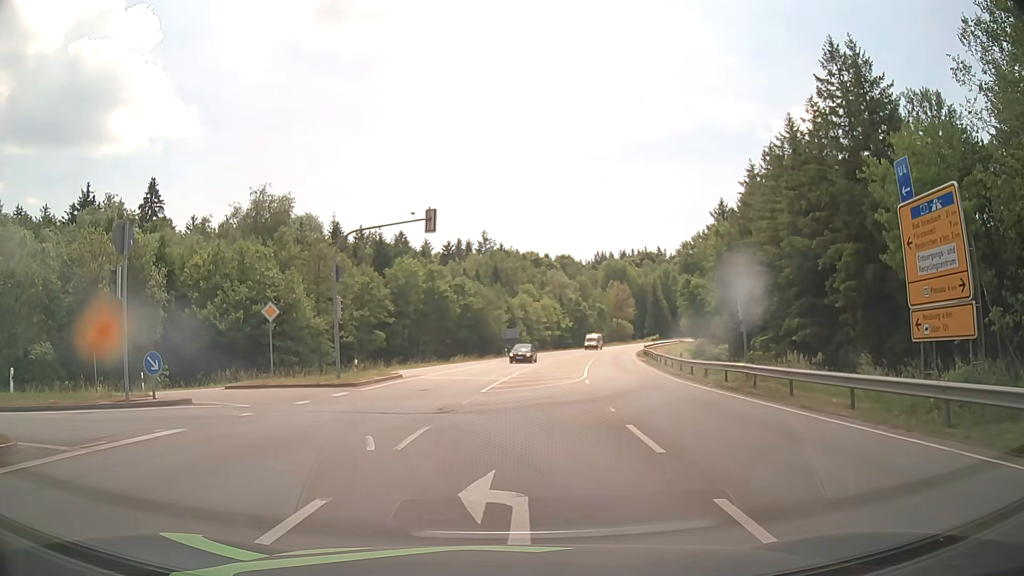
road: secondary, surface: asphalt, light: Day
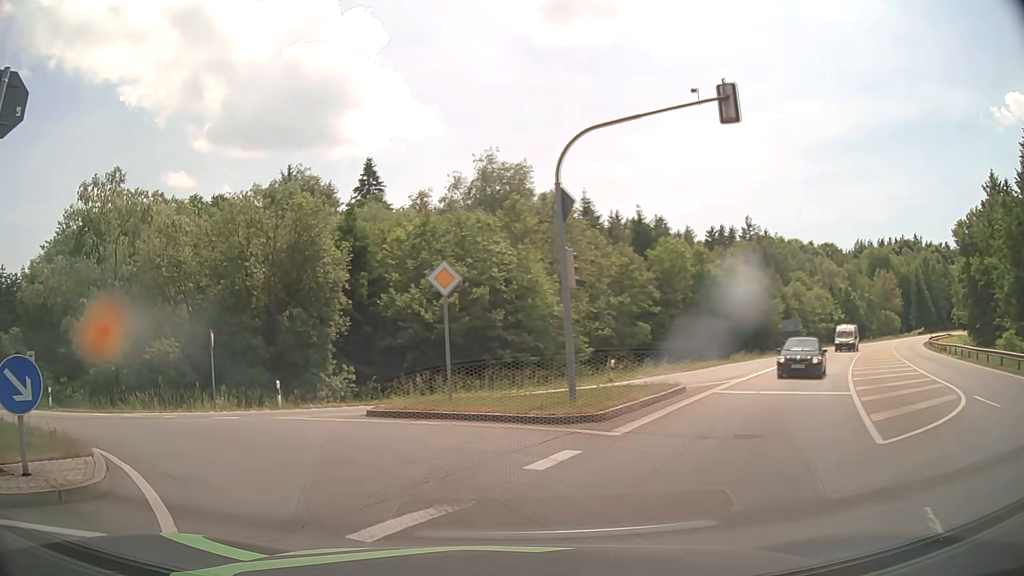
(-1.7, +12.6) m; -23°
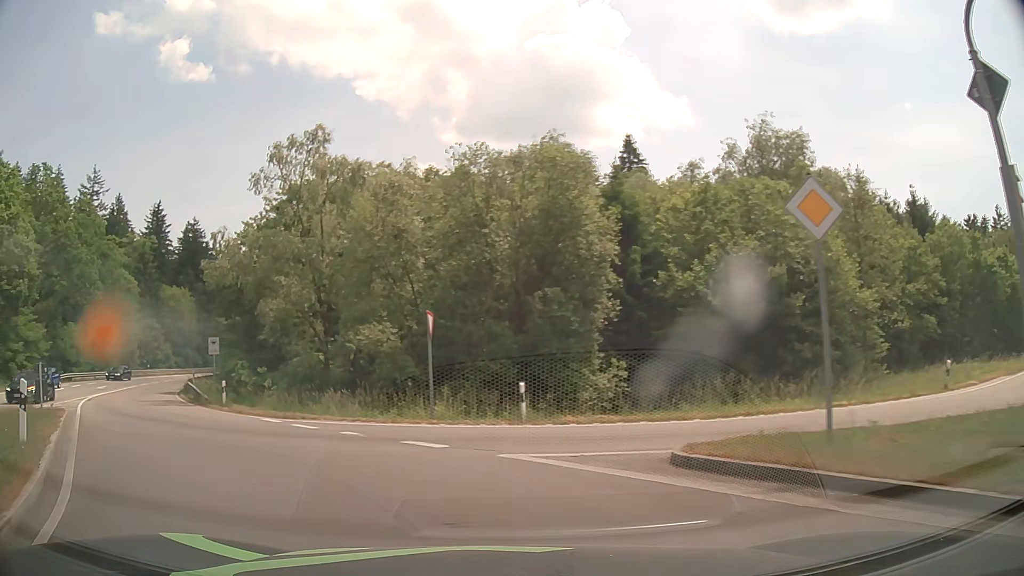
(-1.3, +7.2) m; -22°
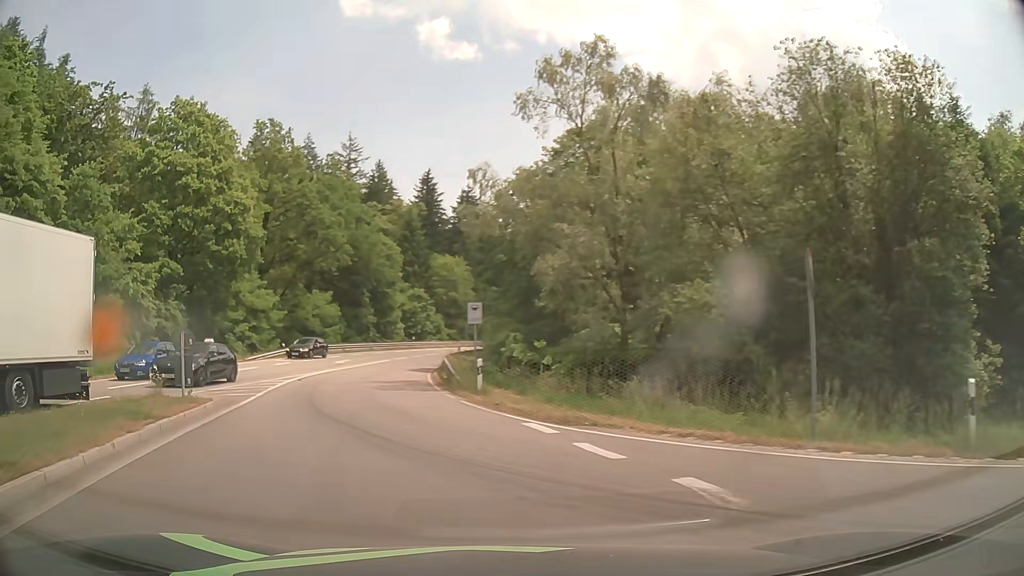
(-1.7, +7.8) m; -24°
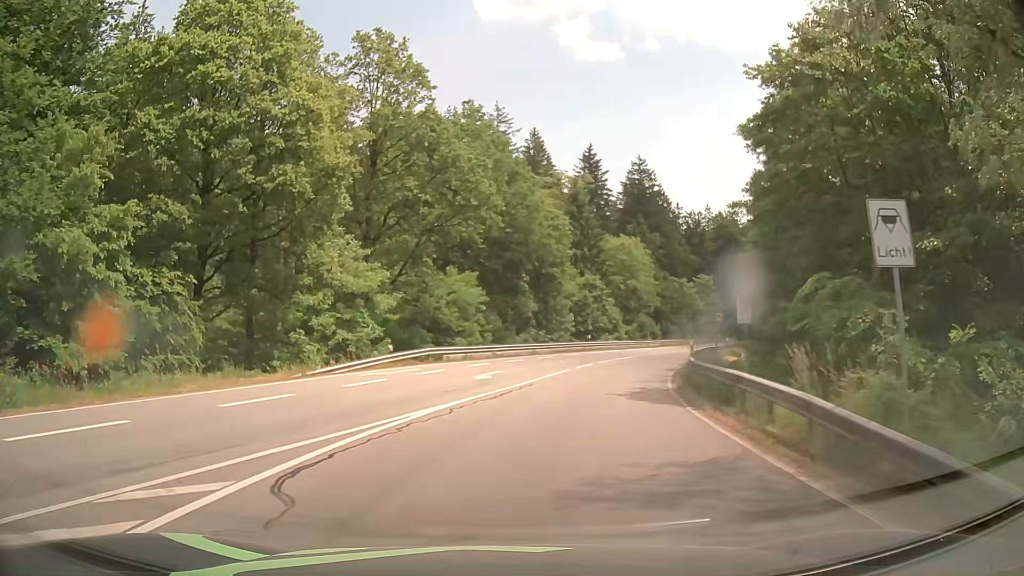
(-4.2, +19.7) m; -13°
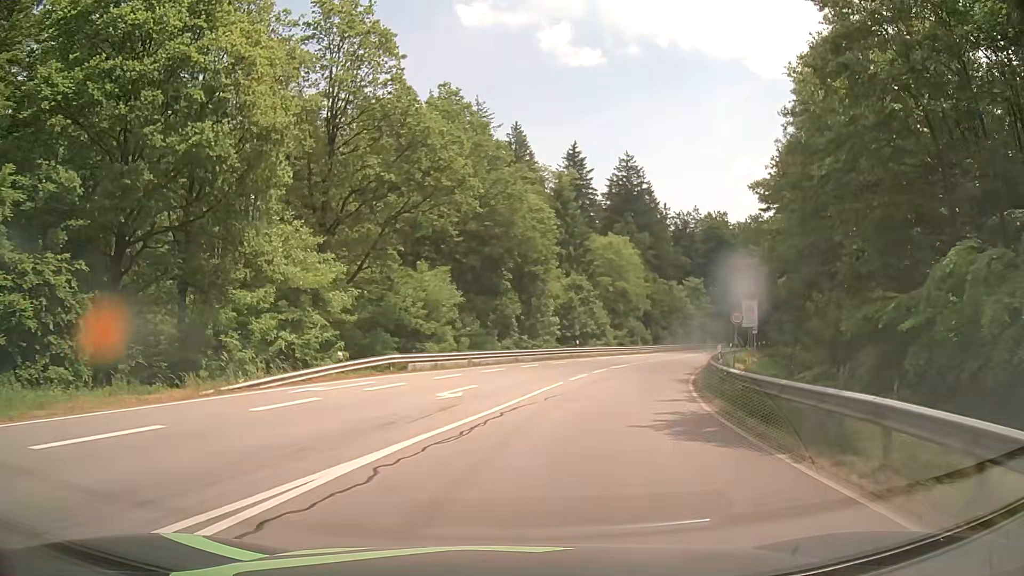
(+0.1, +6.0) m; +2°
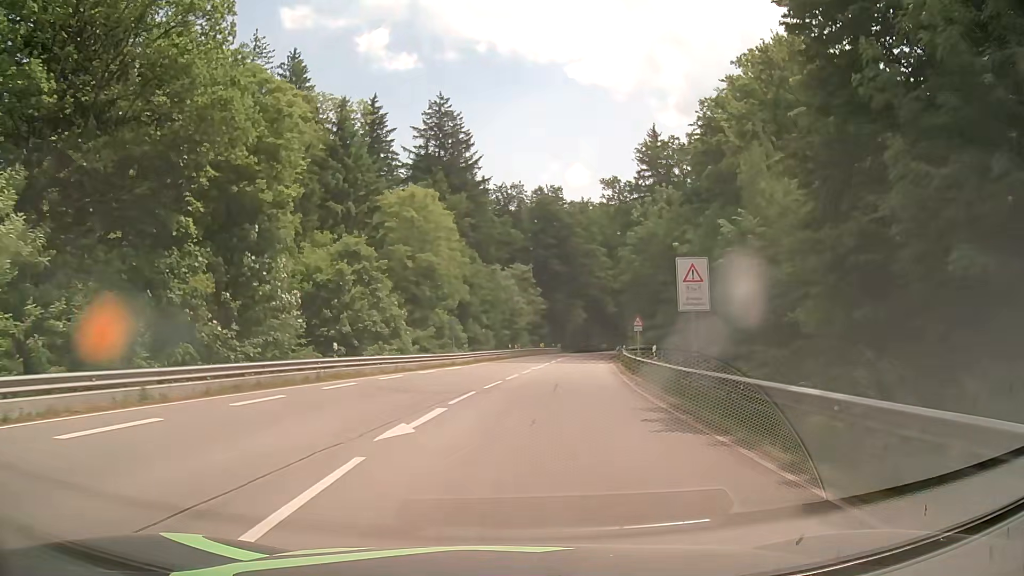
(+4.0, +27.4) m; +16°
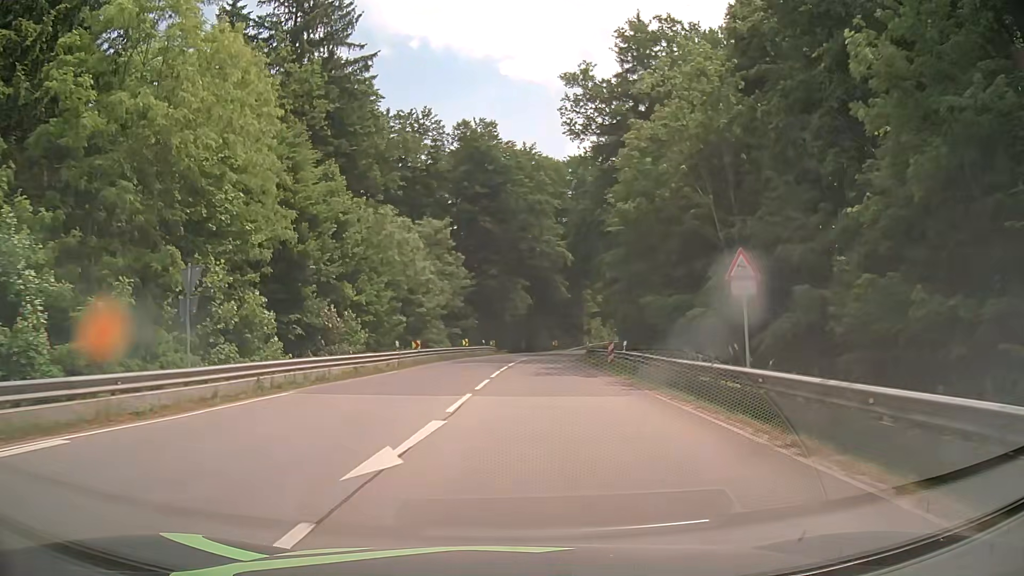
(+2.3, +32.8) m; +6°
(0, +10) (0, +20) (+1, +30) (+2, +40) (+2, +50) (+4, +60) (+6, +70) (+10, +79) (+15, +88) (+20, +96) m
